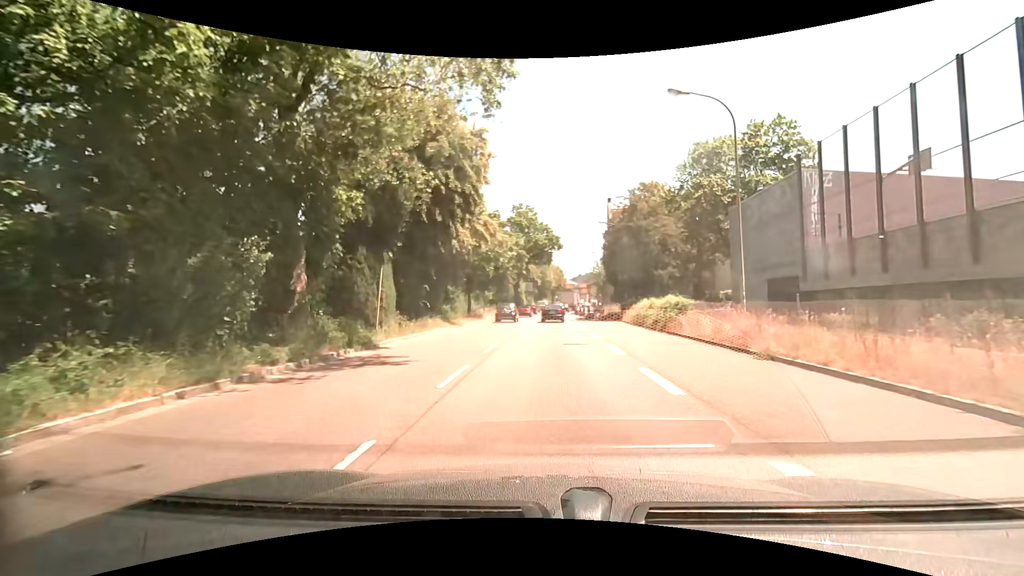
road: trunk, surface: asphalt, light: Day
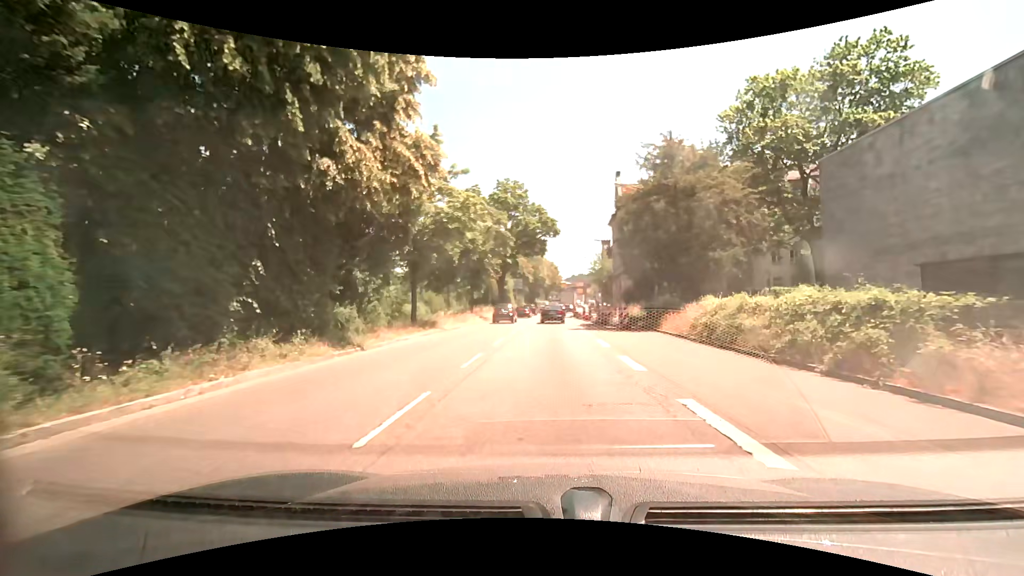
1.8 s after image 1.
(+0.3, +15.2) m; +1°
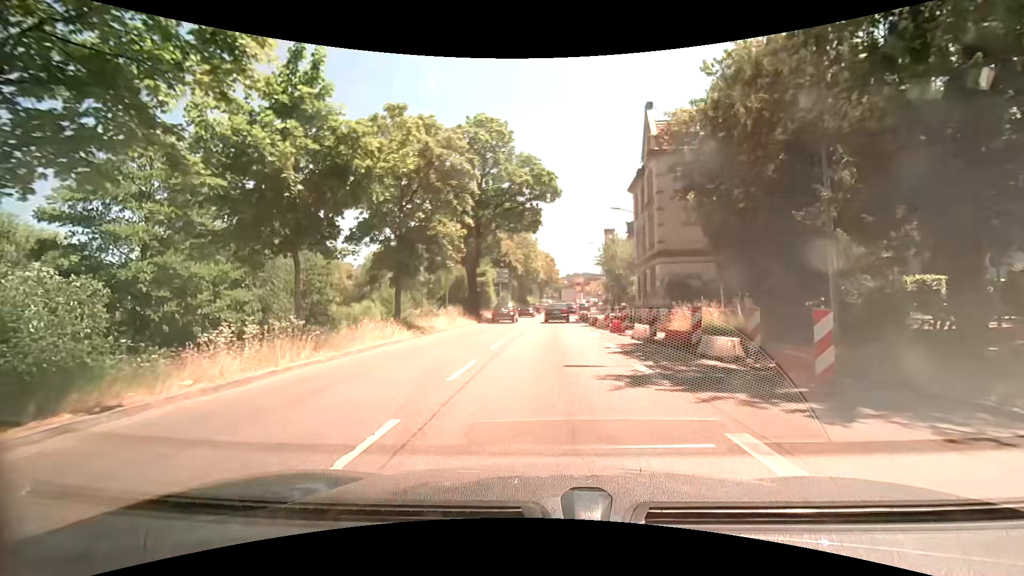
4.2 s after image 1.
(+0.1, +20.0) m; +1°
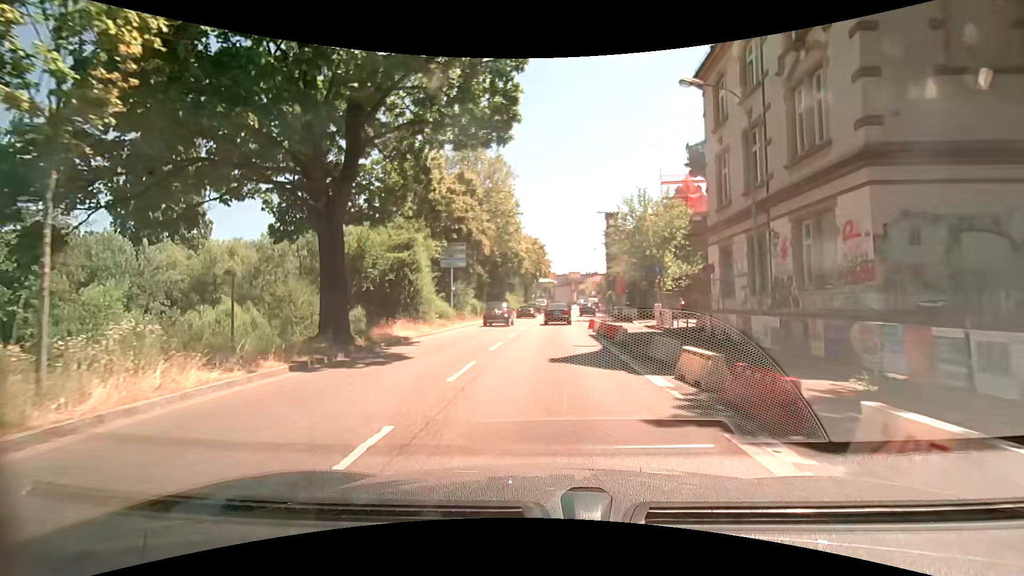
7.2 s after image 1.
(+0.3, +24.2) m; +1°
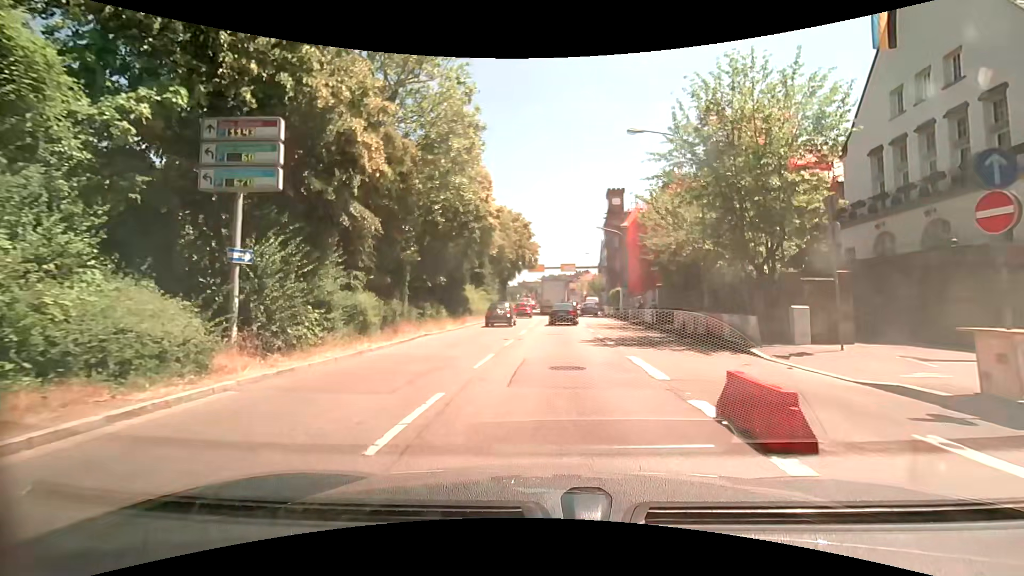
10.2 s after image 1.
(+0.1, +22.2) m; +1°
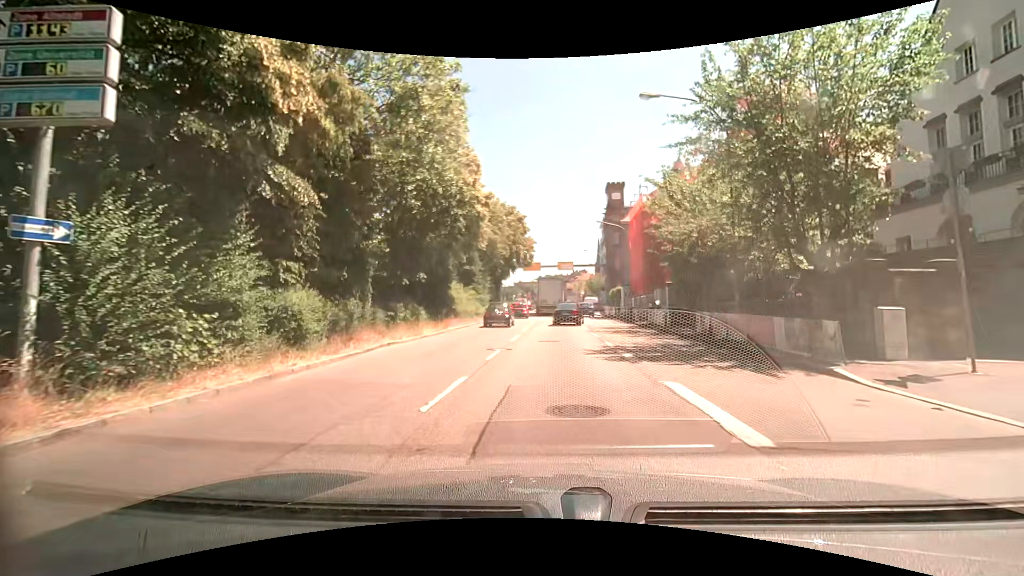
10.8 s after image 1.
(0.0, +4.2) m; +2°
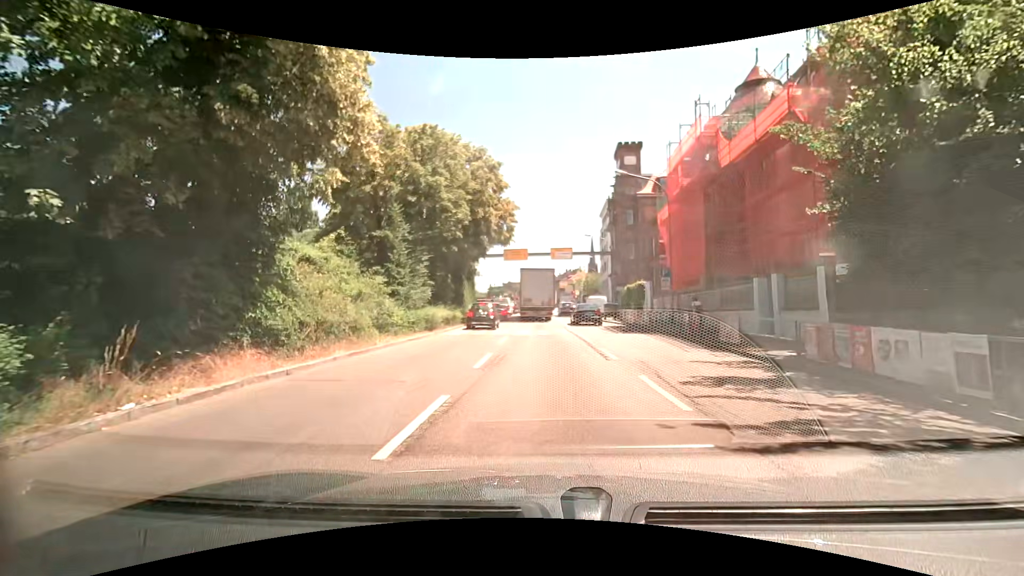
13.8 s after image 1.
(-0.1, +19.9) m; 0°
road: primary
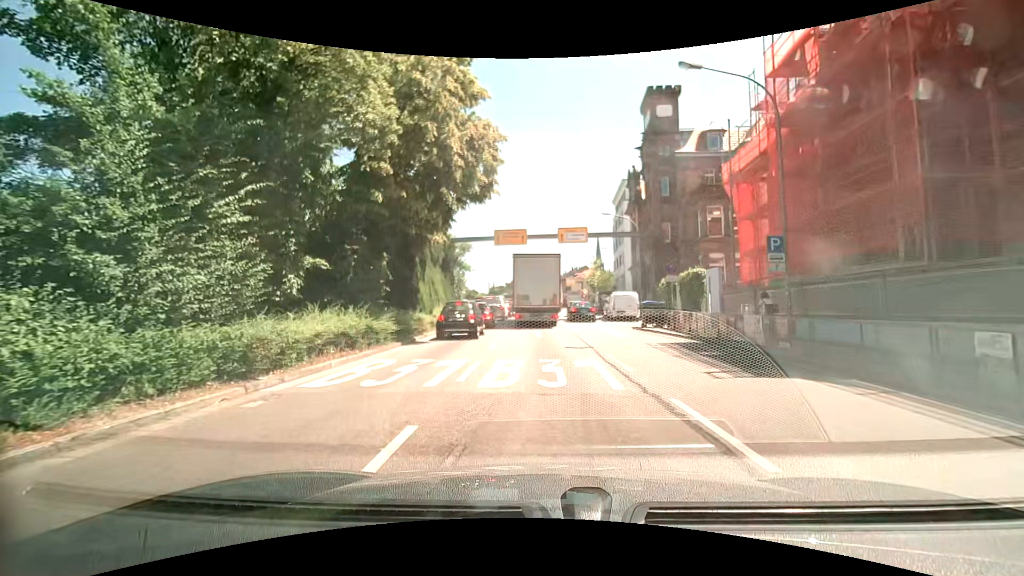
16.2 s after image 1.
(-0.1, +14.4) m; -1°
